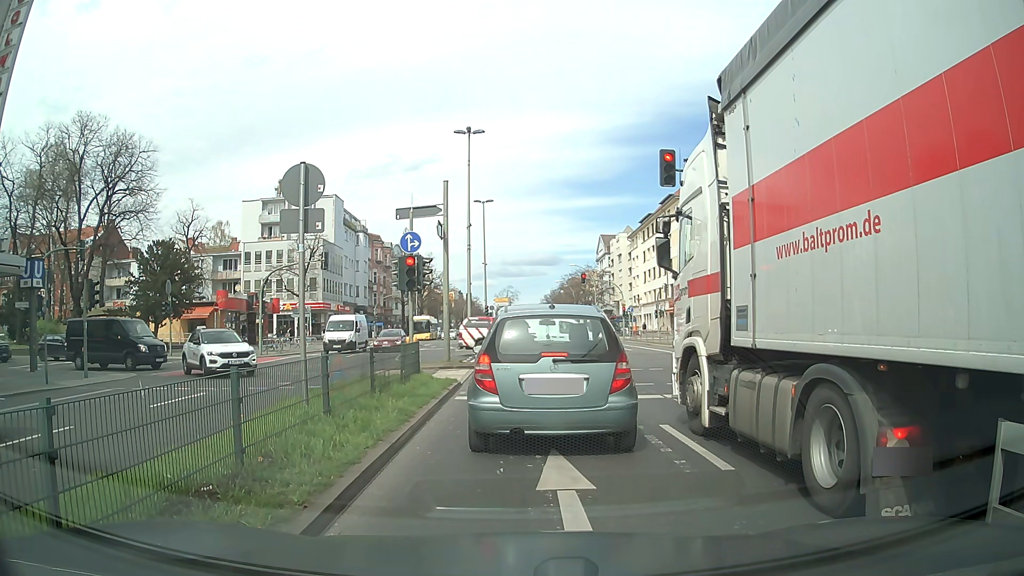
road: primary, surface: asphalt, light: Day
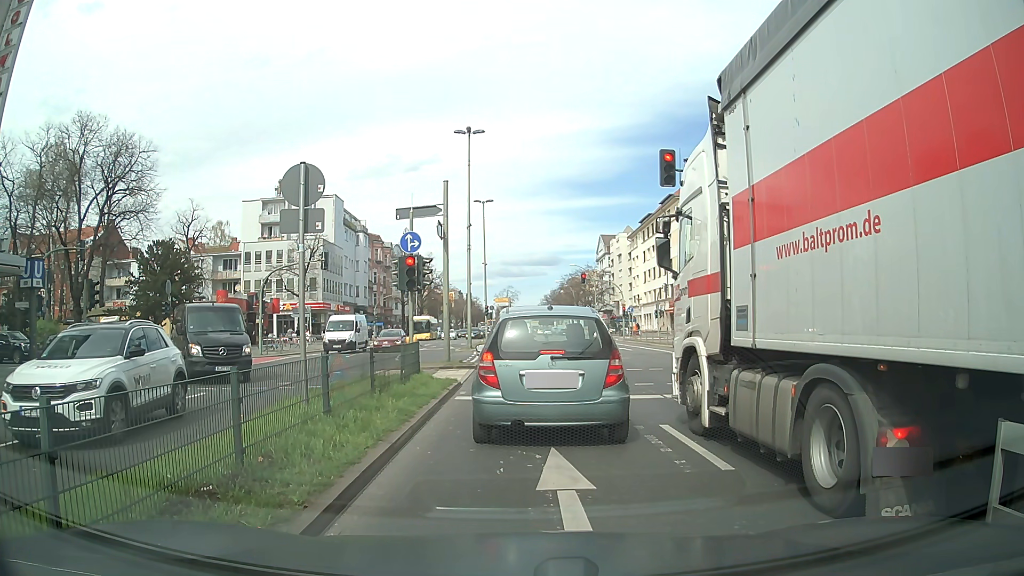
(0.0, 0.0) m; 0°
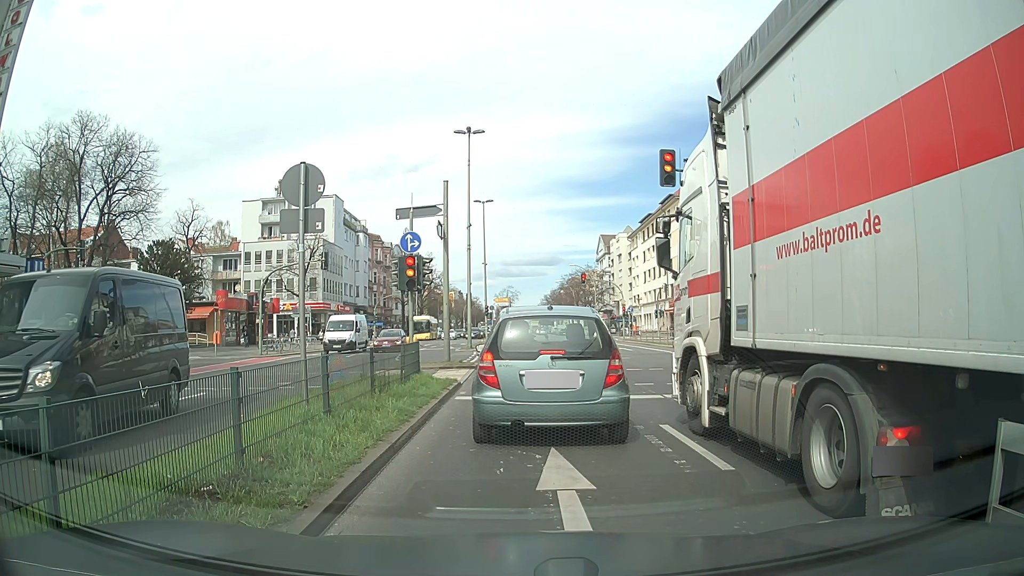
(0.0, 0.0) m; 0°
